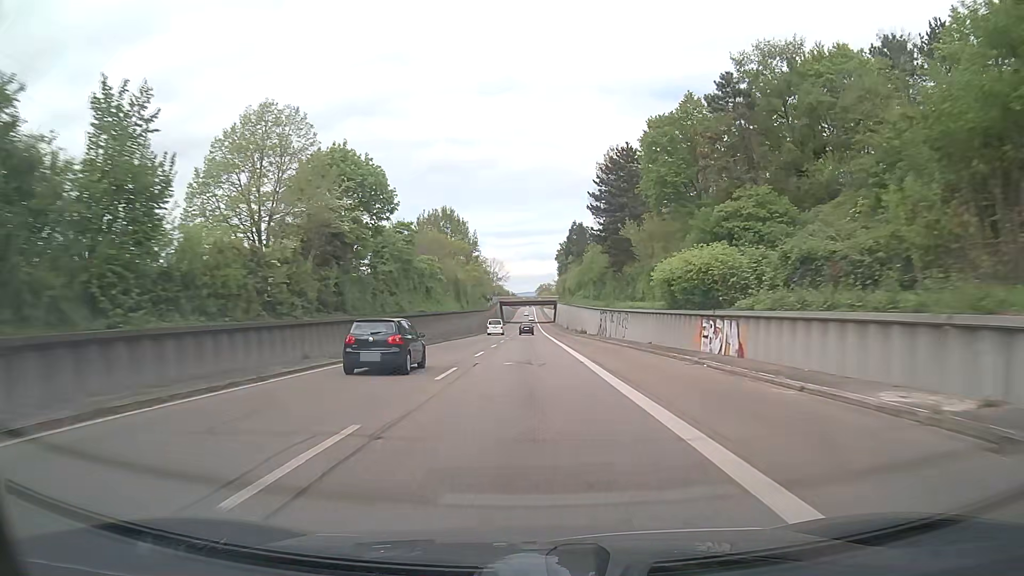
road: trunk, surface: asphalt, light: Day
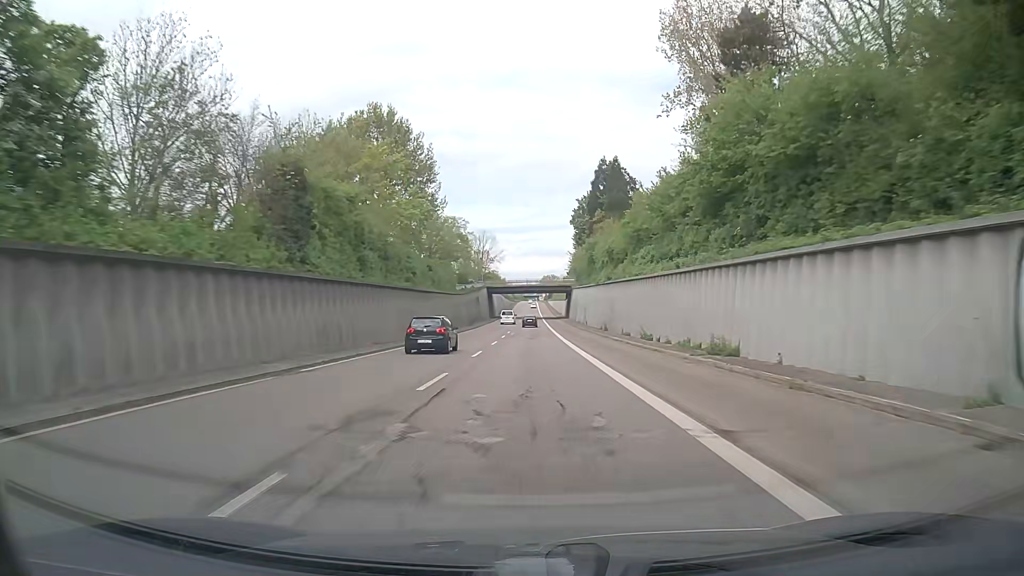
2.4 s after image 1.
(-0.2, +60.3) m; 0°
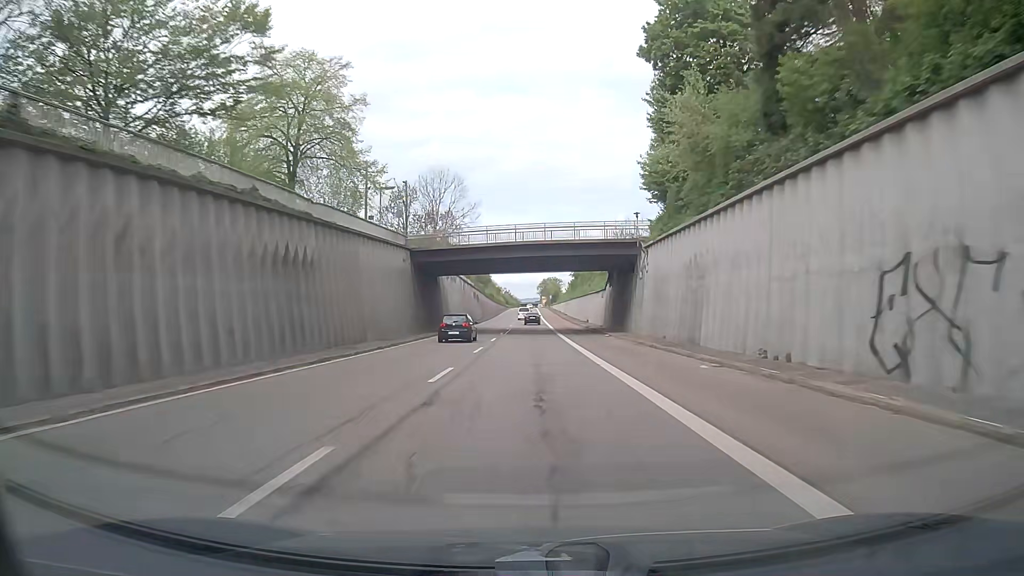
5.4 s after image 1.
(+0.1, +79.2) m; 0°
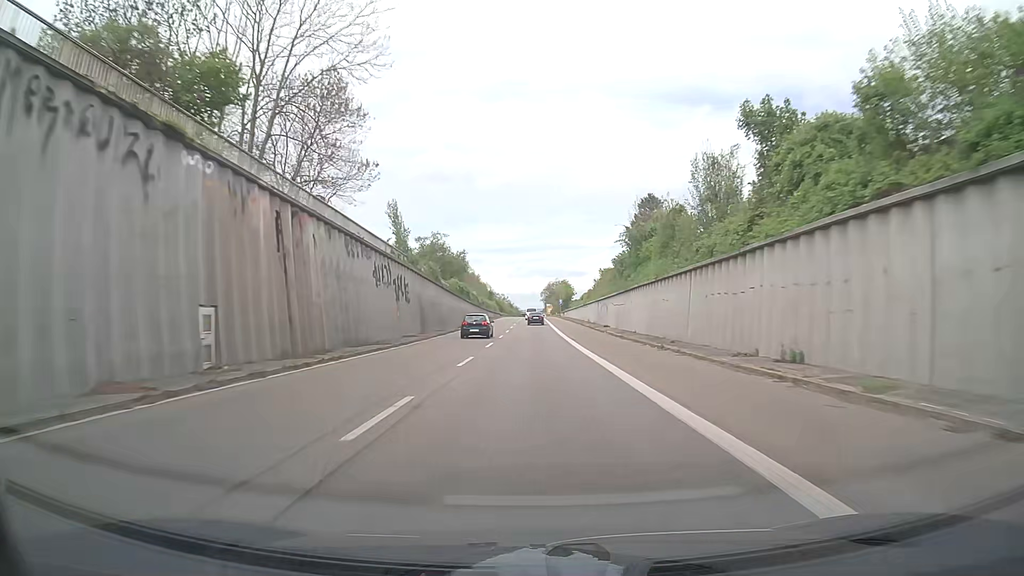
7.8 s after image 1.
(-0.1, +64.0) m; -2°
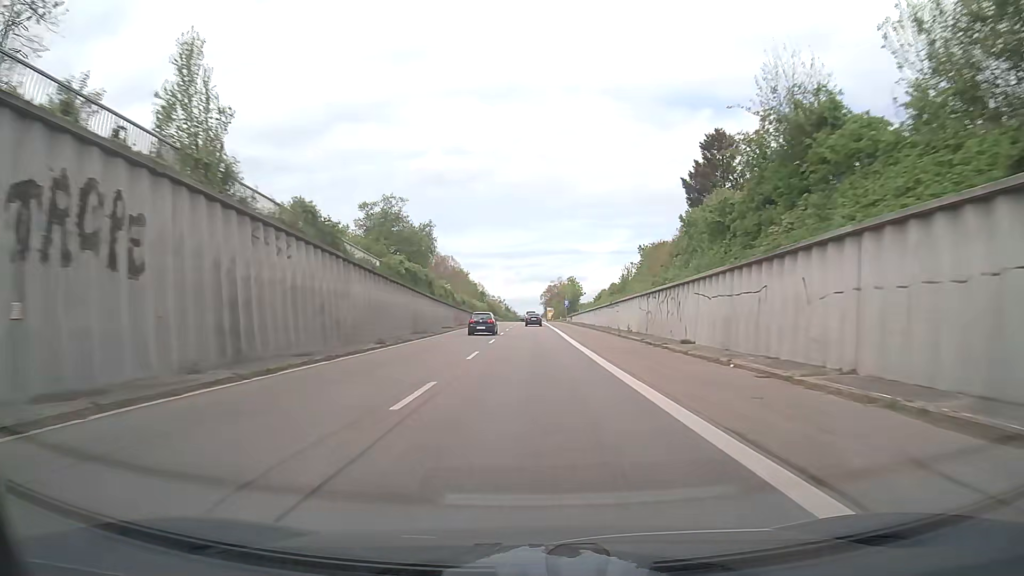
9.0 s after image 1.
(+0.6, +31.8) m; +1°
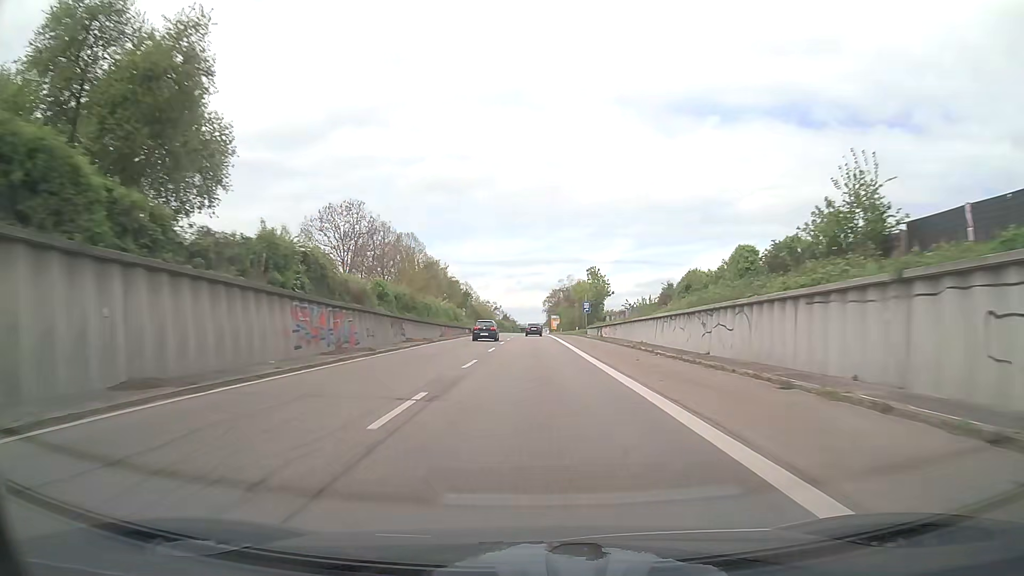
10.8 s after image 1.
(0.0, +47.4) m; 0°
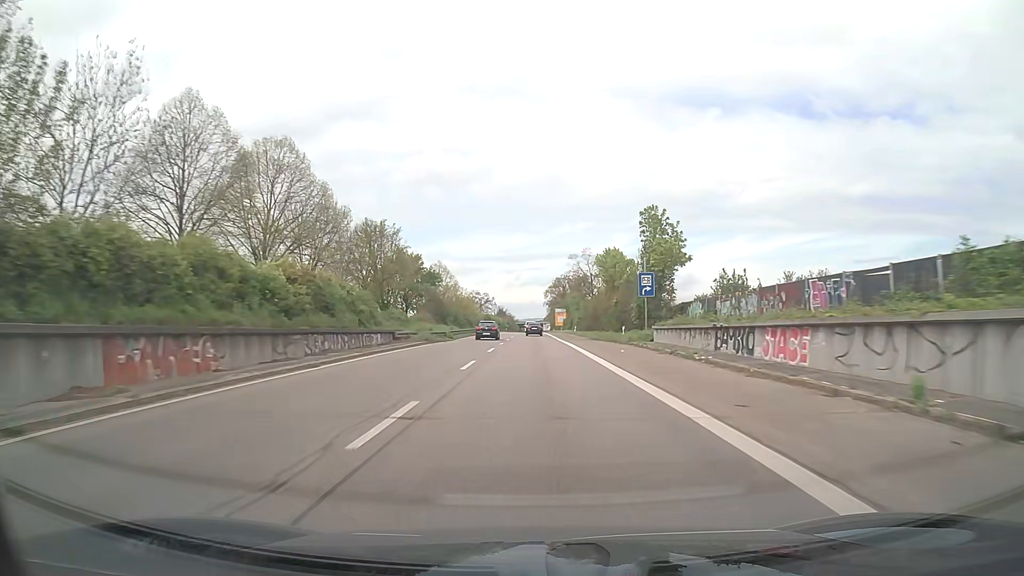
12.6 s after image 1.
(0.0, +47.3) m; 0°
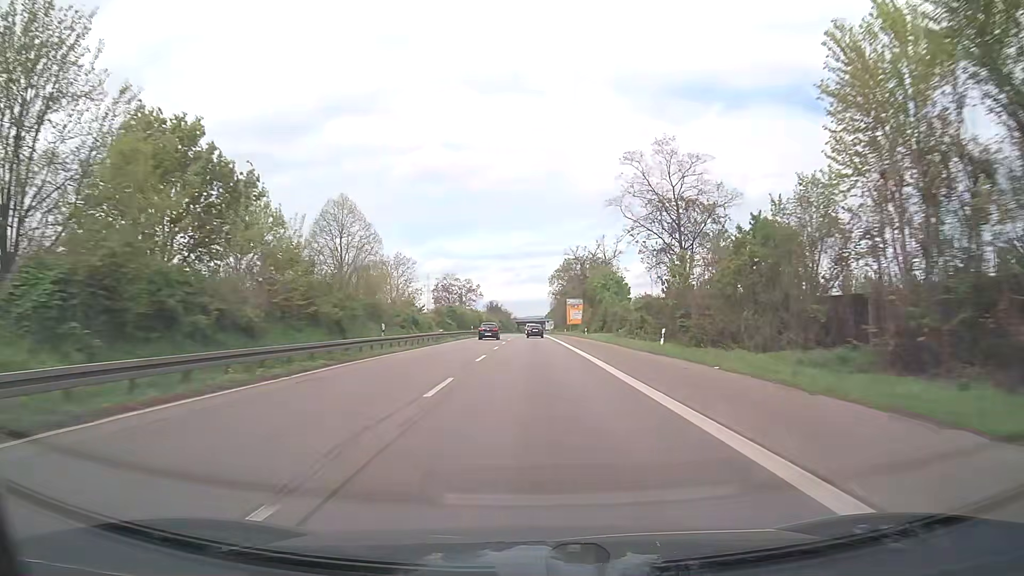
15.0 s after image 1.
(0.0, +63.6) m; 0°
(0, +10) (0, +20) (0, +30) (0, +40) (0, +50) (0, +60) (0, +70) (0, +80) (0, +90) (0, +100) m
